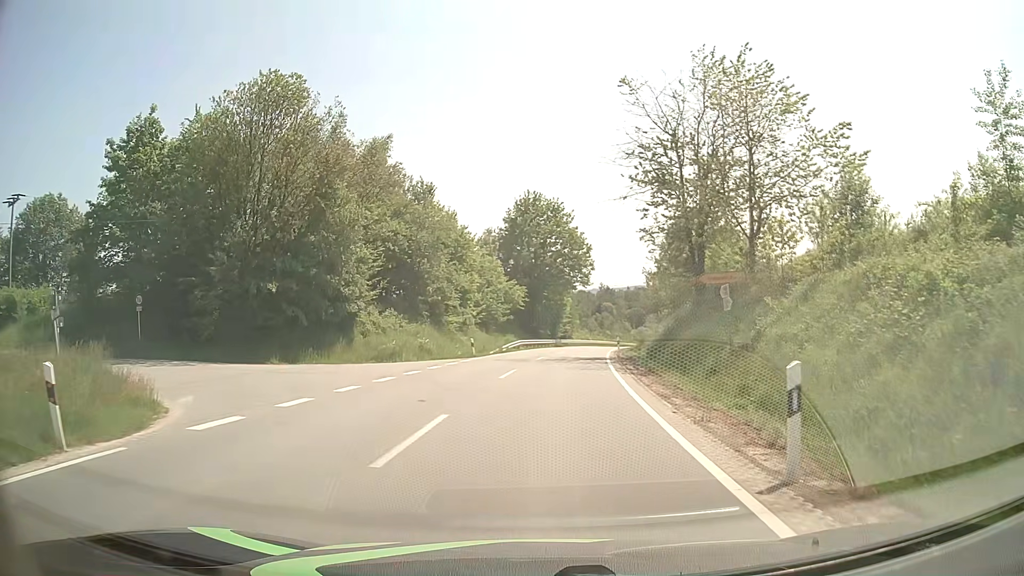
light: Day
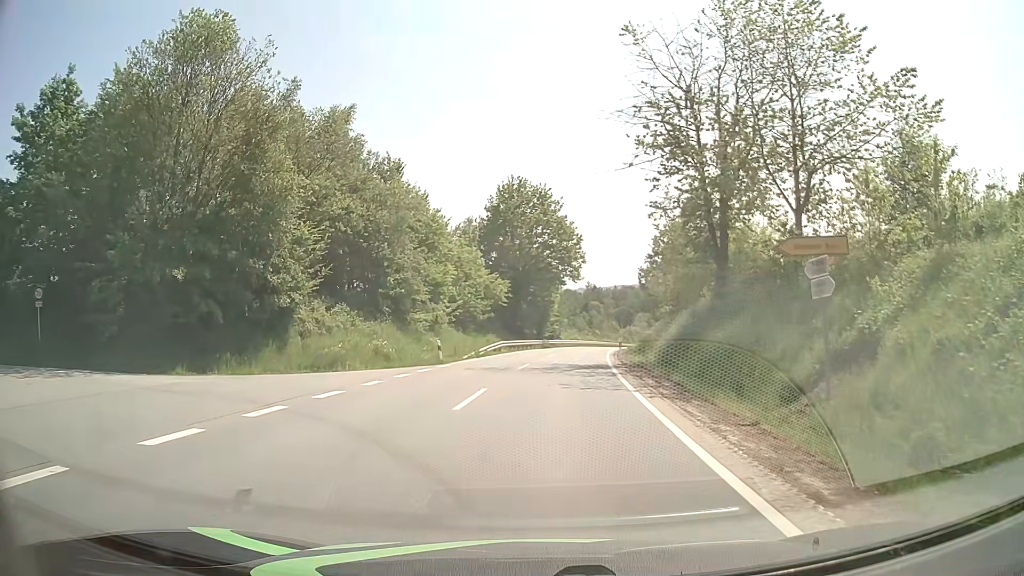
(+0.1, +7.0) m; +1°
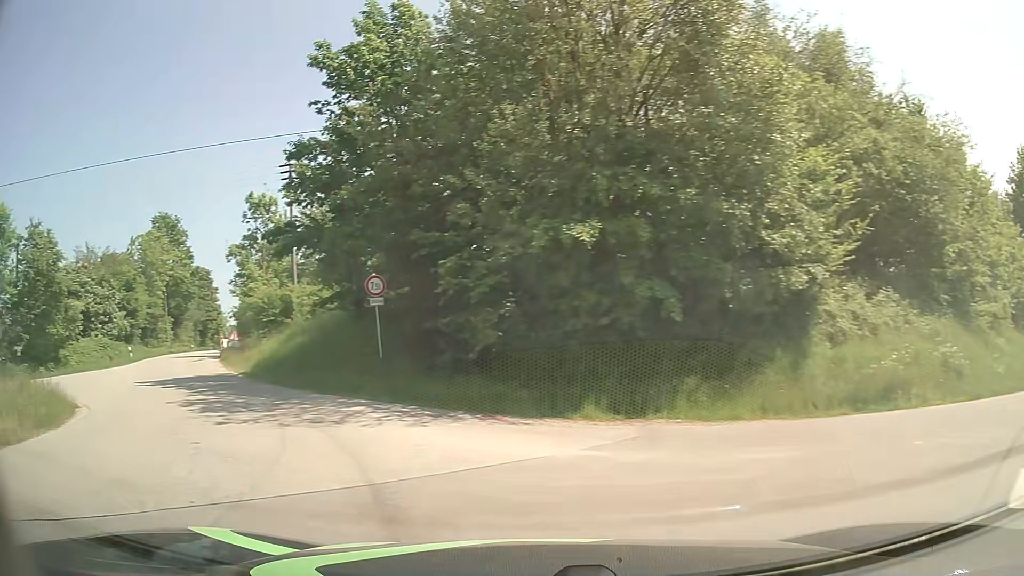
(-2.8, +11.4) m; -44°
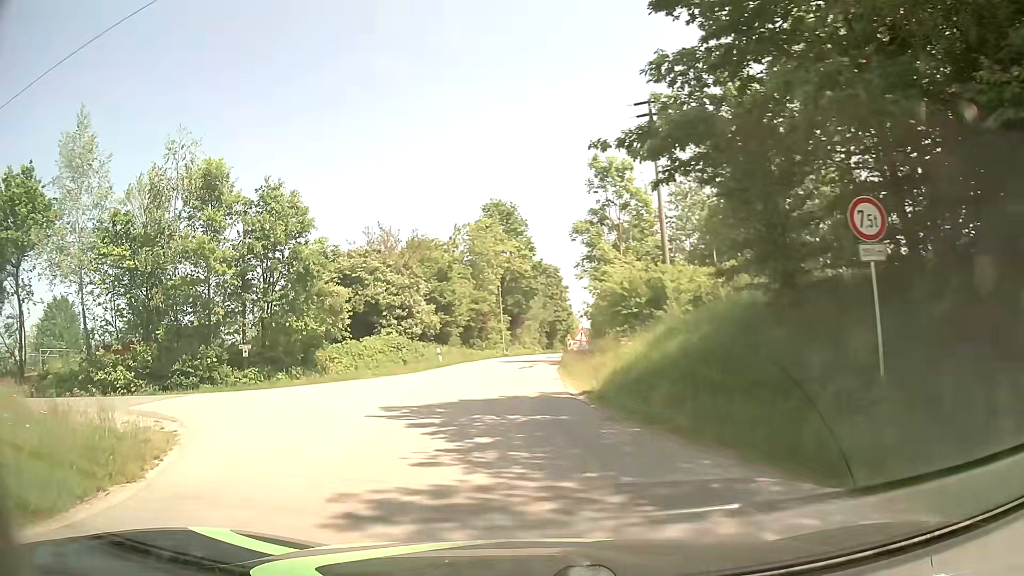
(-3.4, +10.2) m; -31°
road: unclassified
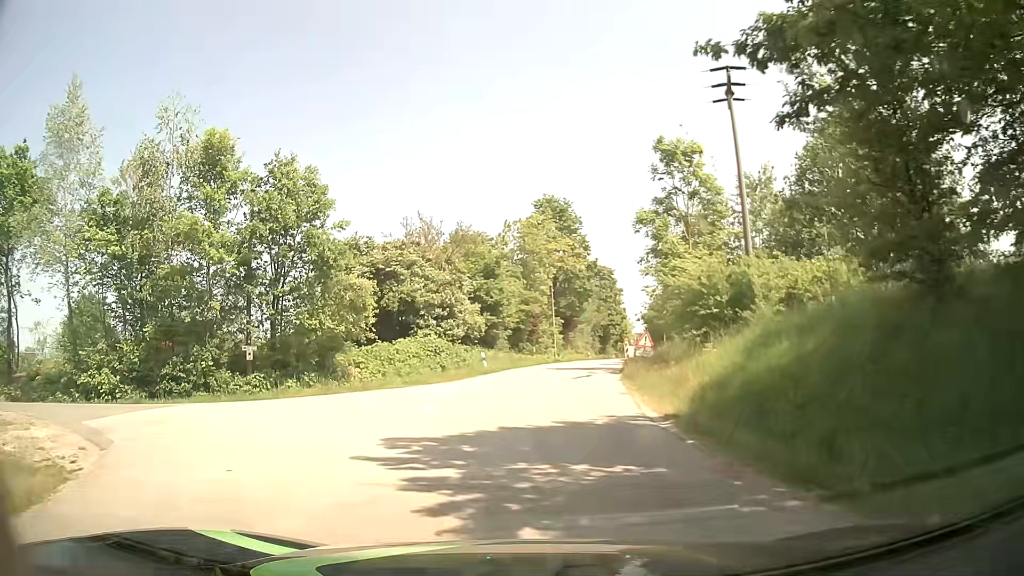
(-0.2, +4.4) m; -5°
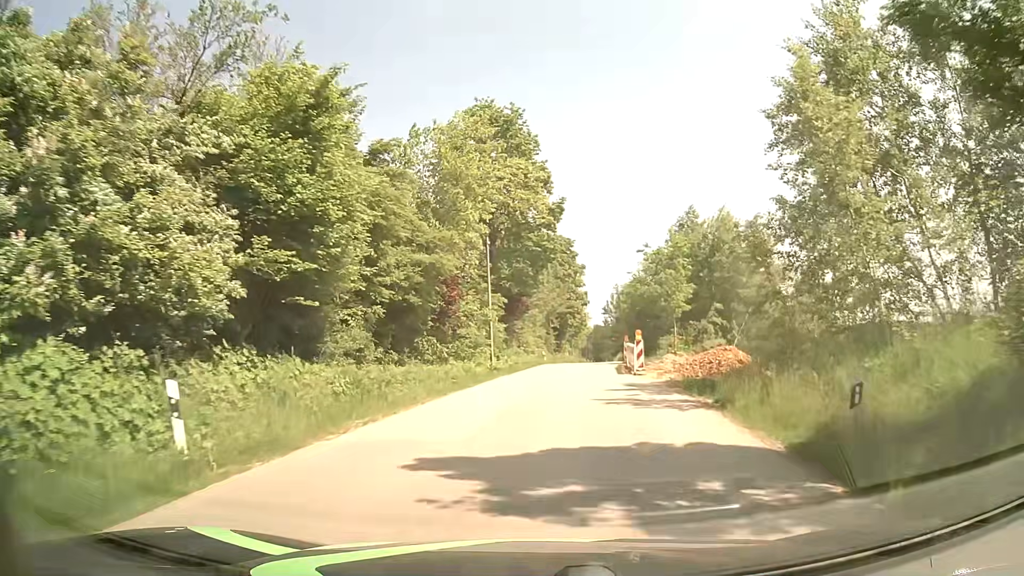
(+0.8, +27.3) m; +5°
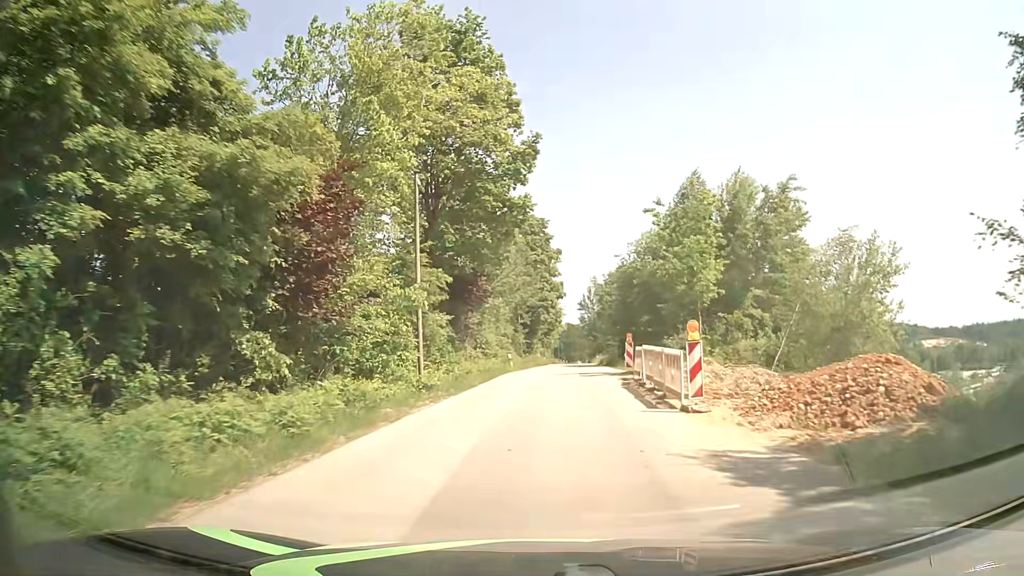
(+0.3, +12.9) m; +3°
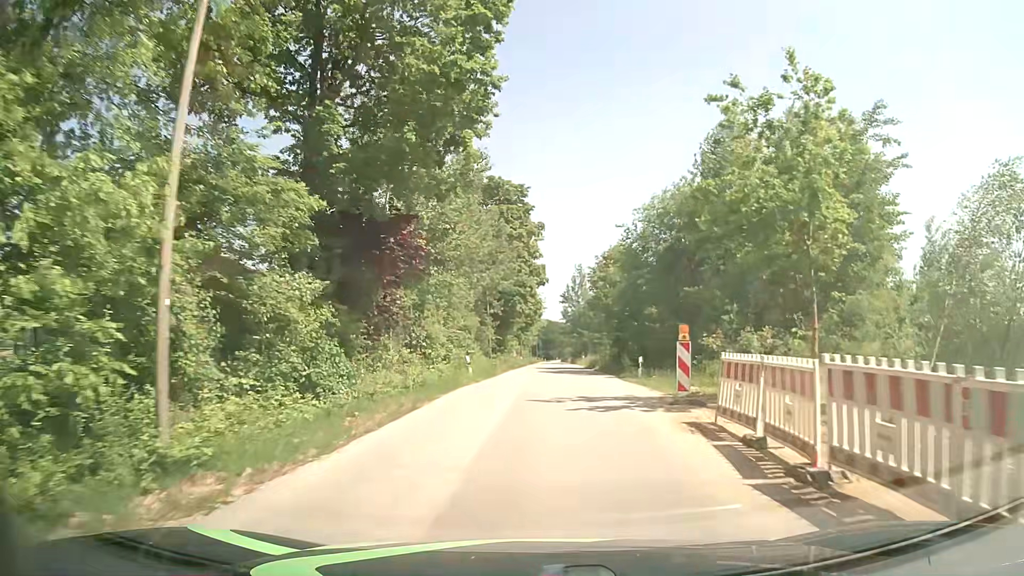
(+0.2, +13.7) m; +2°
(0, +10) (0, +20) (+1, +30) (+1, +40) (+2, +50) (+2, +60) (+2, +70) (+3, +80) (+3, +90) (+3, +100) m
